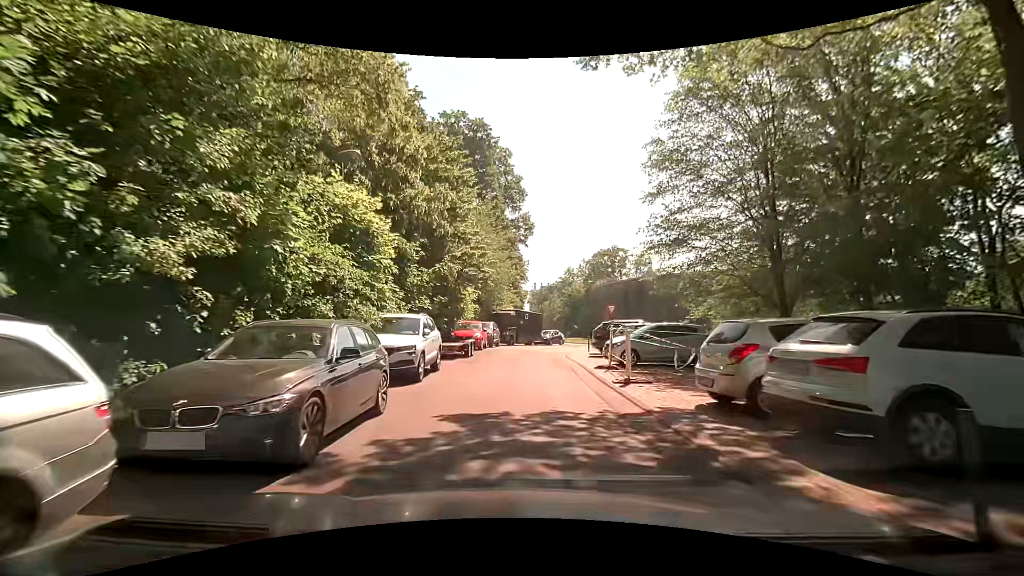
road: residential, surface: asphalt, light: Day
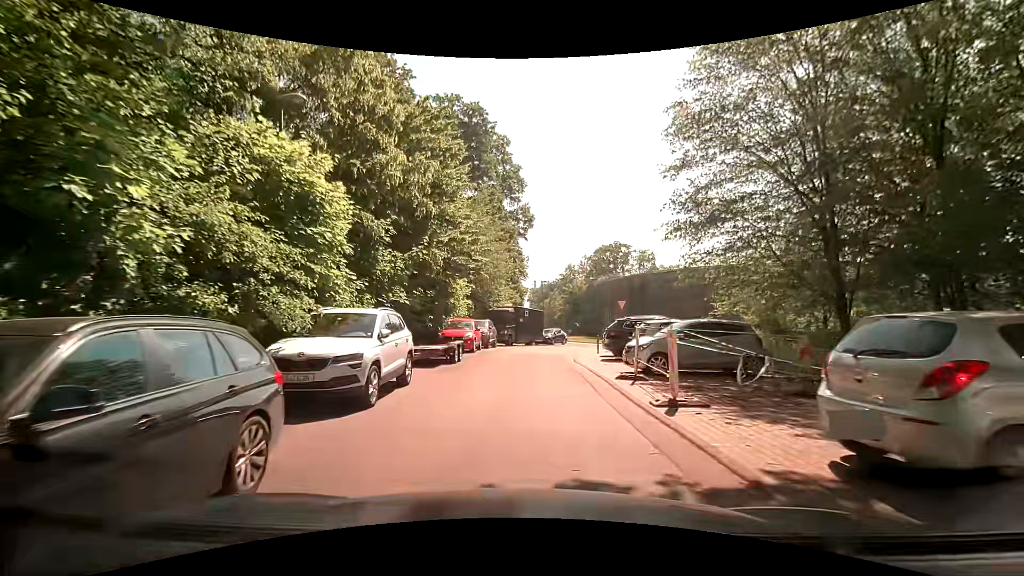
(0.0, +3.7) m; 0°
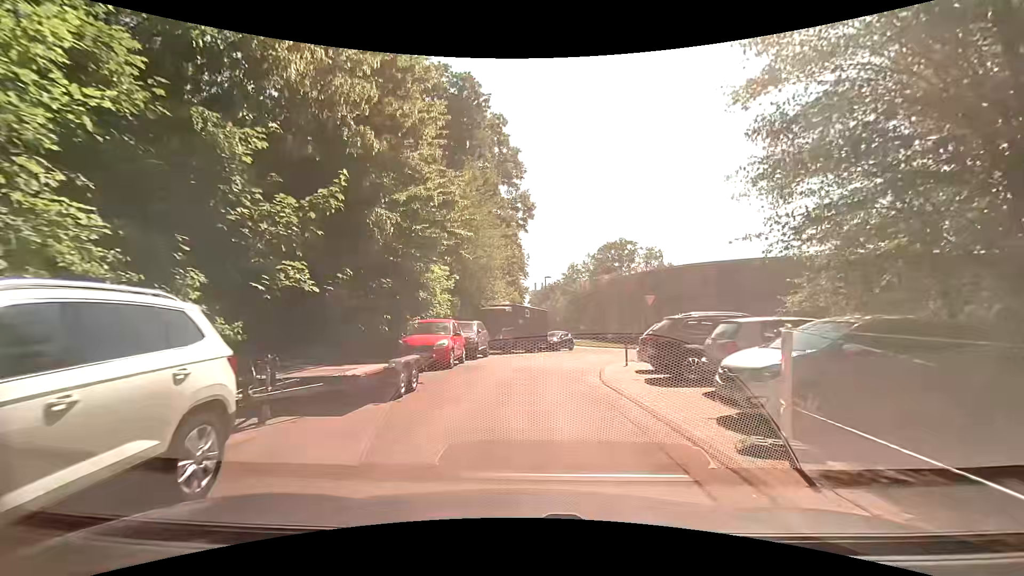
(-0.1, +6.8) m; -2°
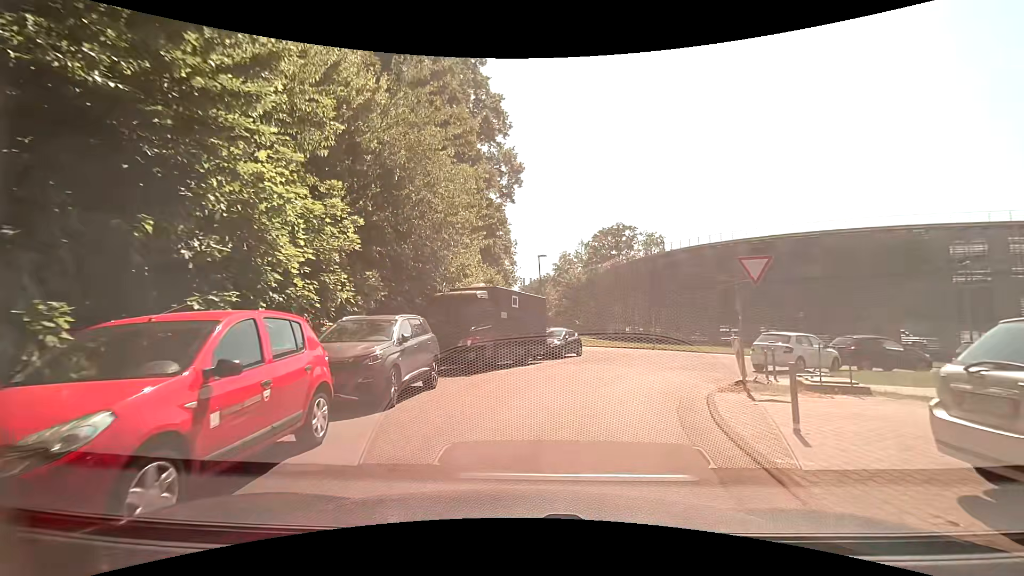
(+0.3, +11.7) m; +3°
